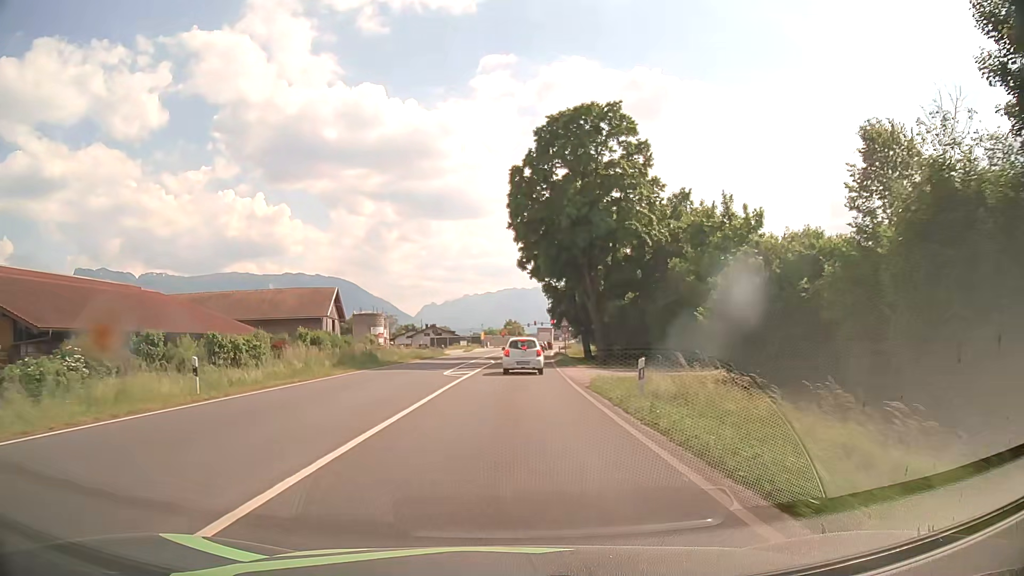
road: primary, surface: asphalt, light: Day
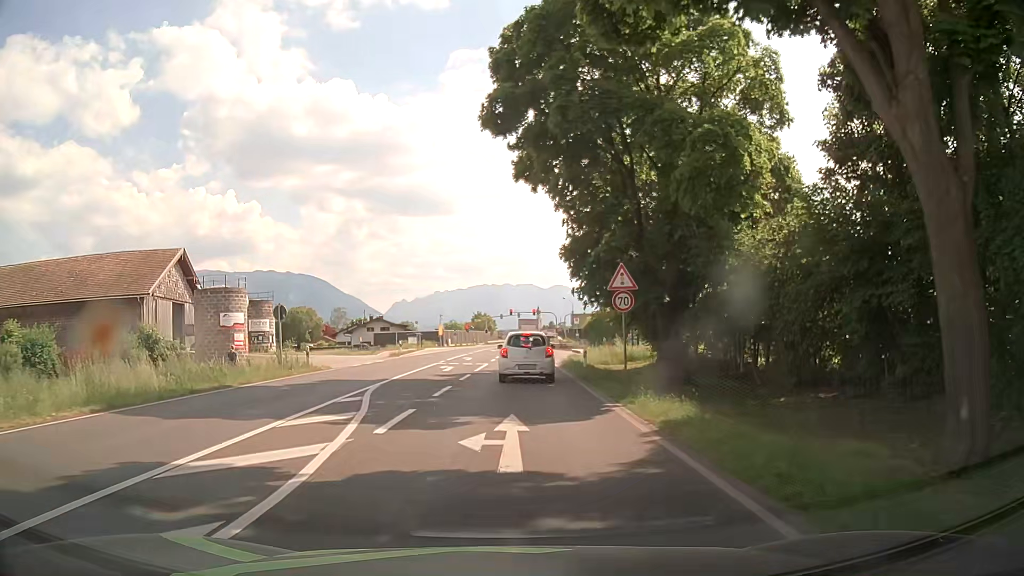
(+1.1, +37.7) m; +3°
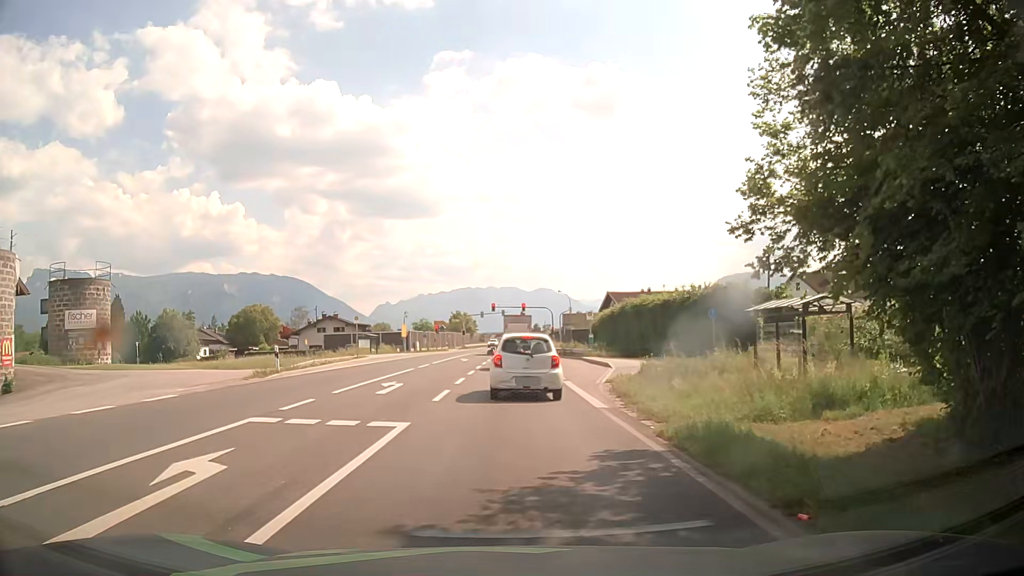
(+0.3, +24.0) m; 0°
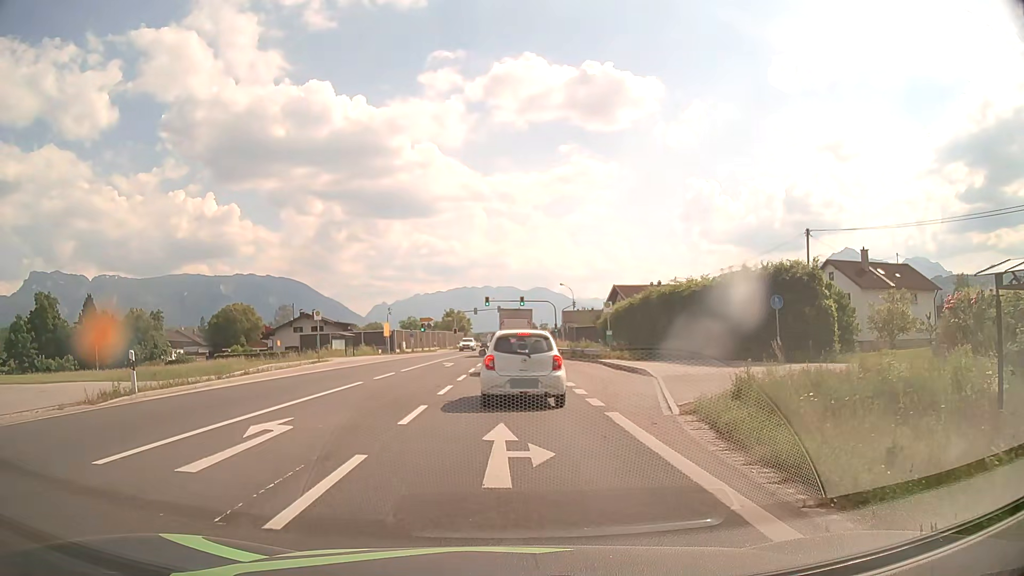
(+0.3, +10.3) m; +2°
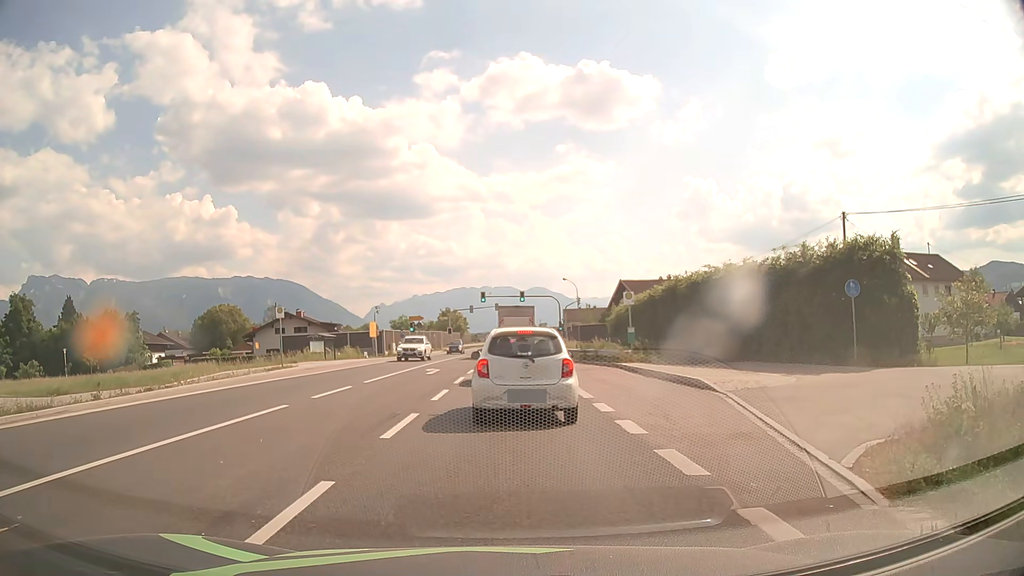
(0.0, +7.1) m; -1°
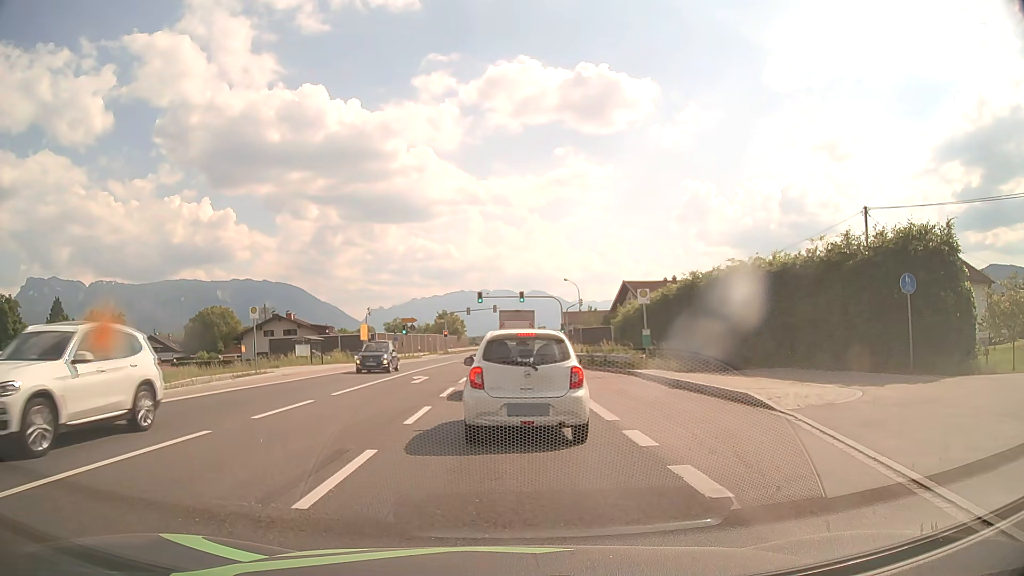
(0.0, +3.7) m; 0°
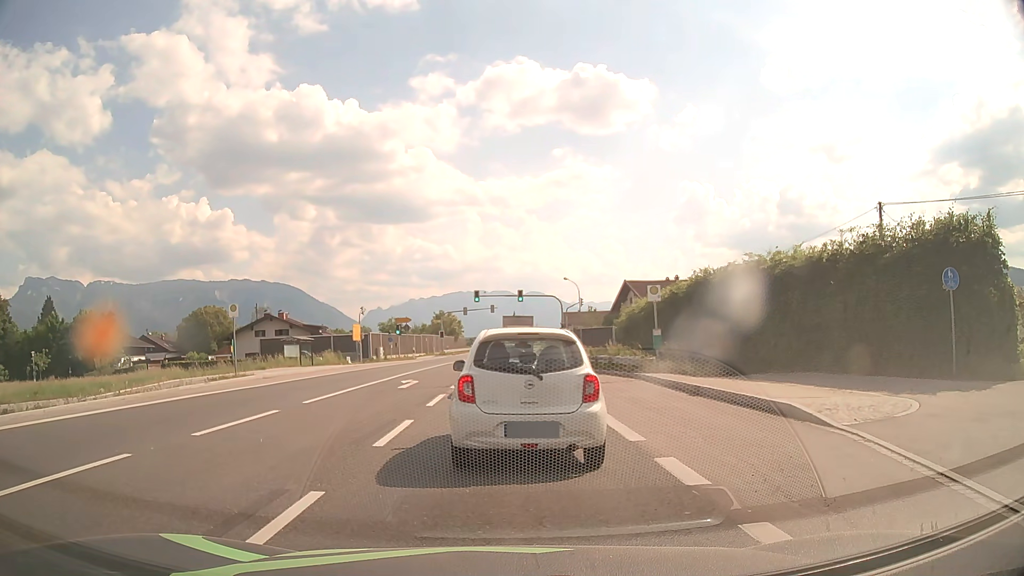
(0.0, +2.4) m; 0°
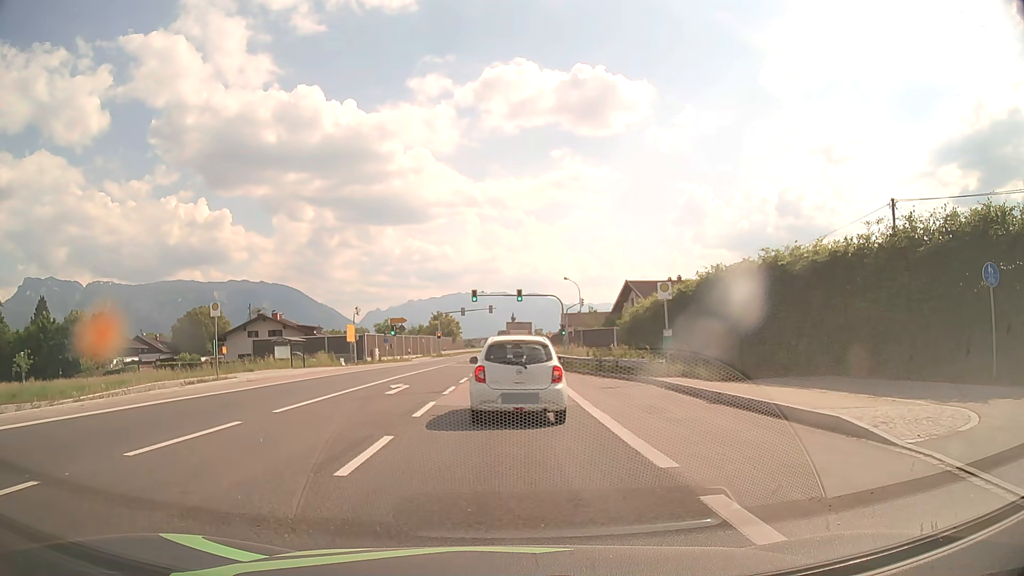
(0.0, +2.1) m; +1°
(0, +10) (0, +20) (0, +30) (0, +40) (0, +50) (+1, +60) (+1, +70) (+1, +80) (+1, +90) (+2, +100) m
